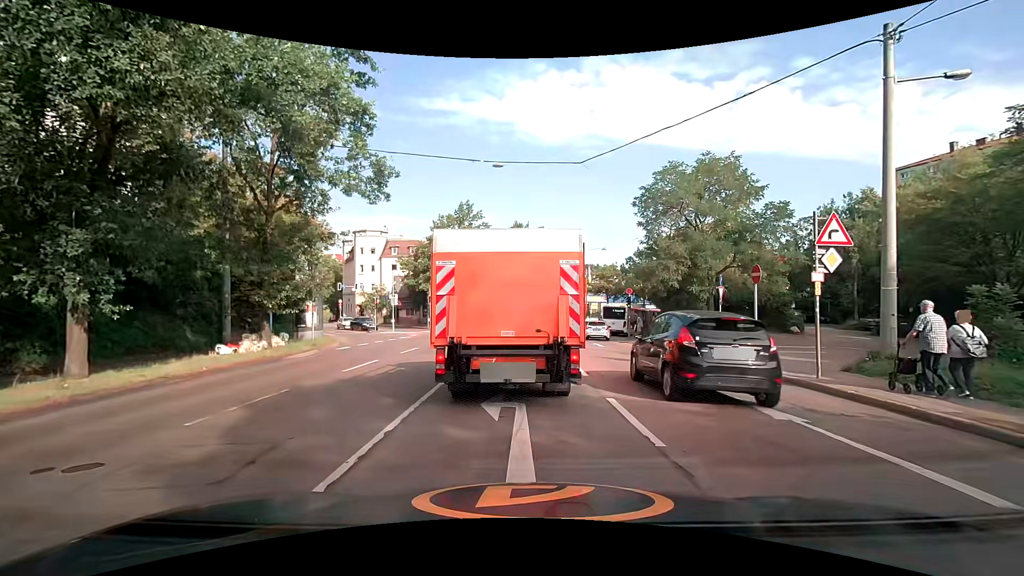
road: secondary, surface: asphalt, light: Day
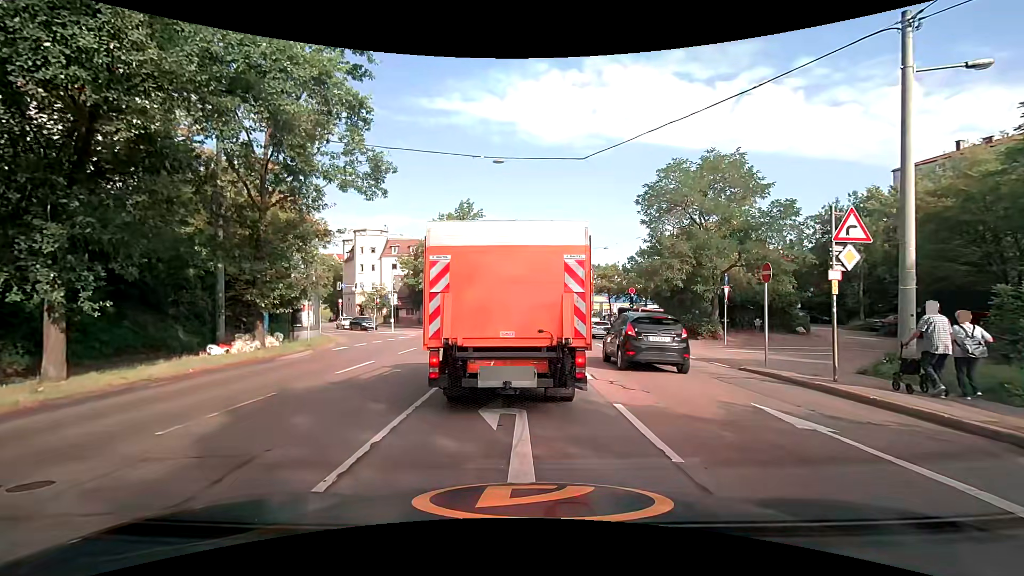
(0.0, +0.5) m; 0°
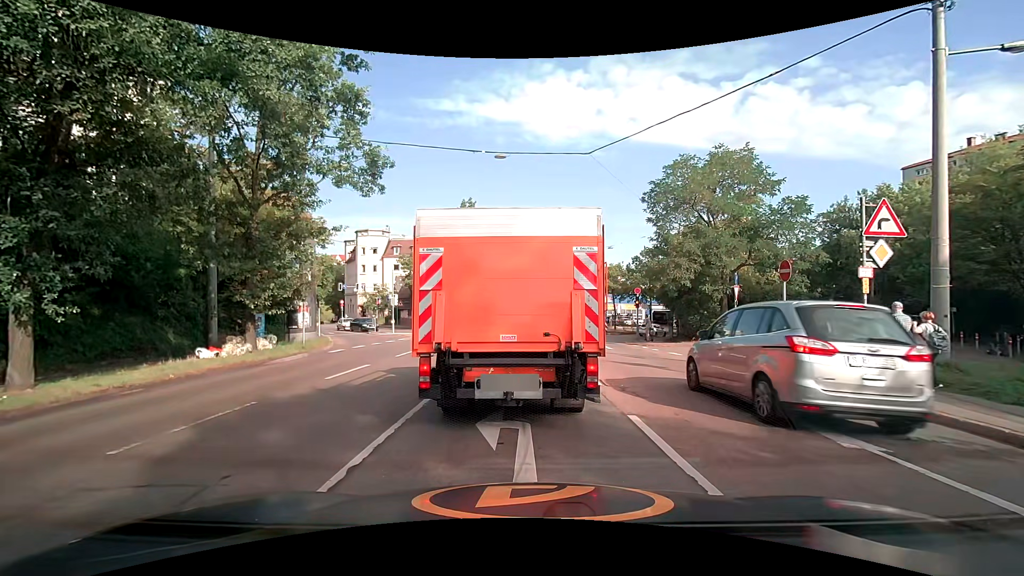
(0.0, +0.8) m; 0°
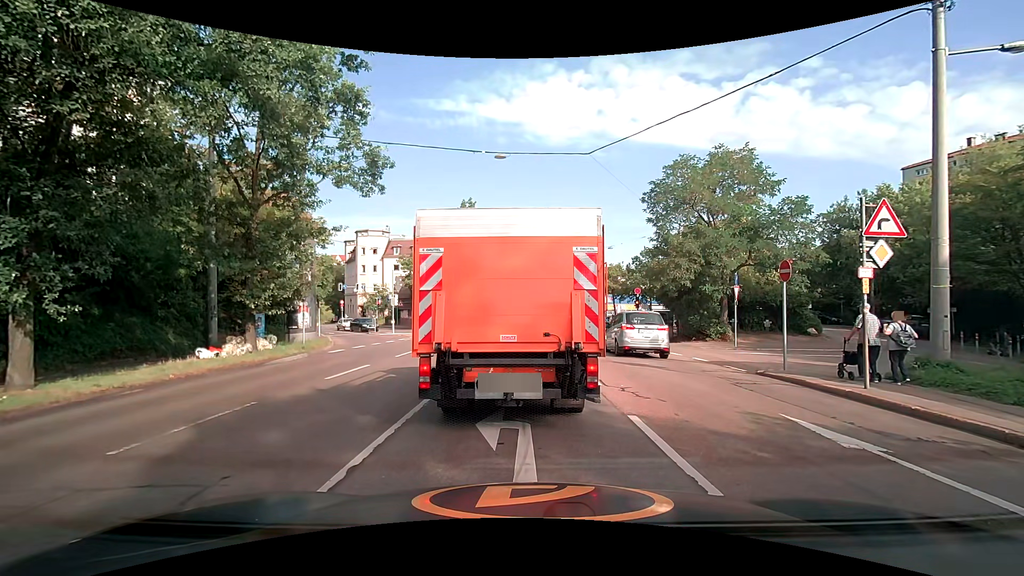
(0.0, 0.0) m; 0°
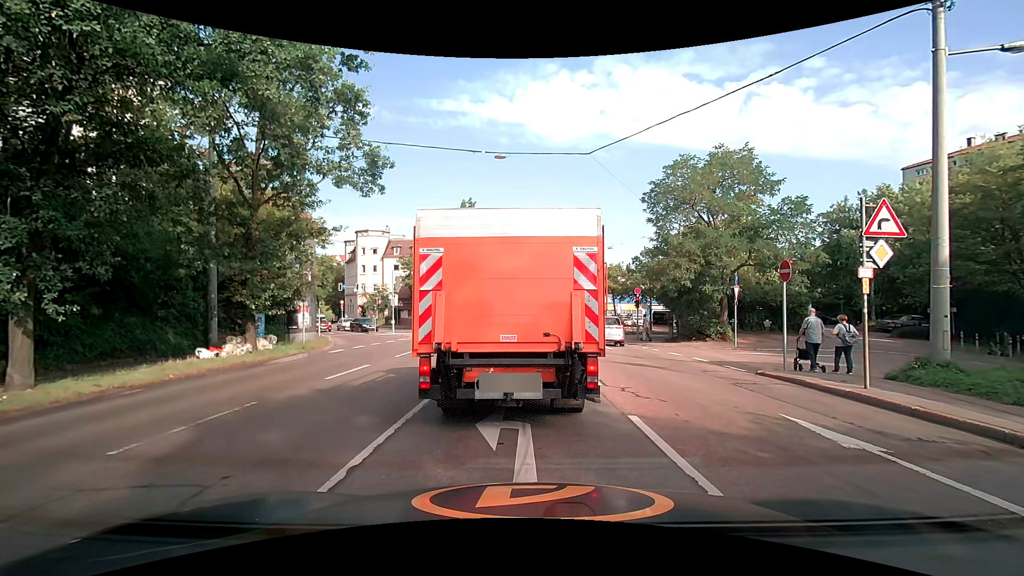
(0.0, 0.0) m; 0°
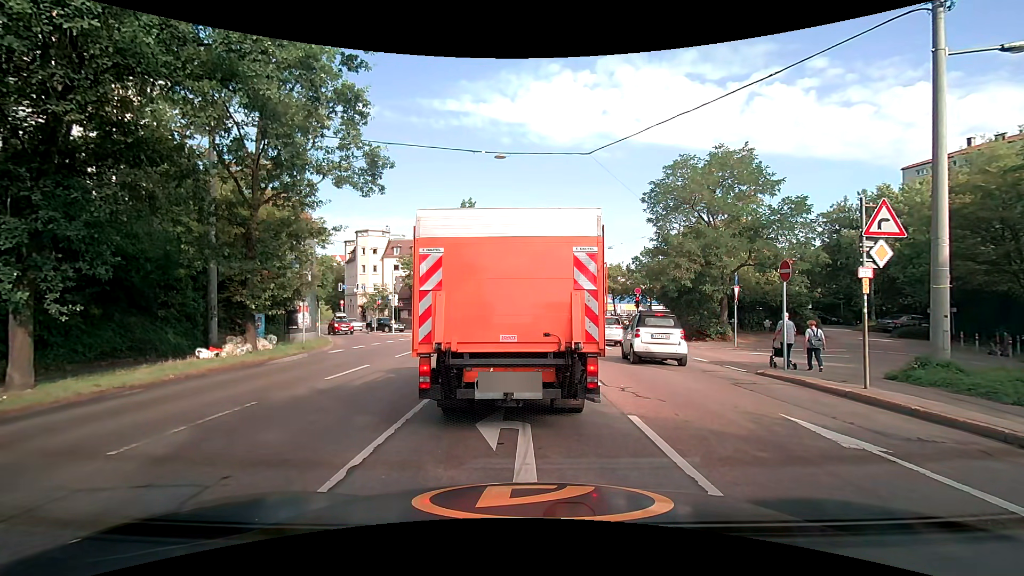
(0.0, 0.0) m; 0°
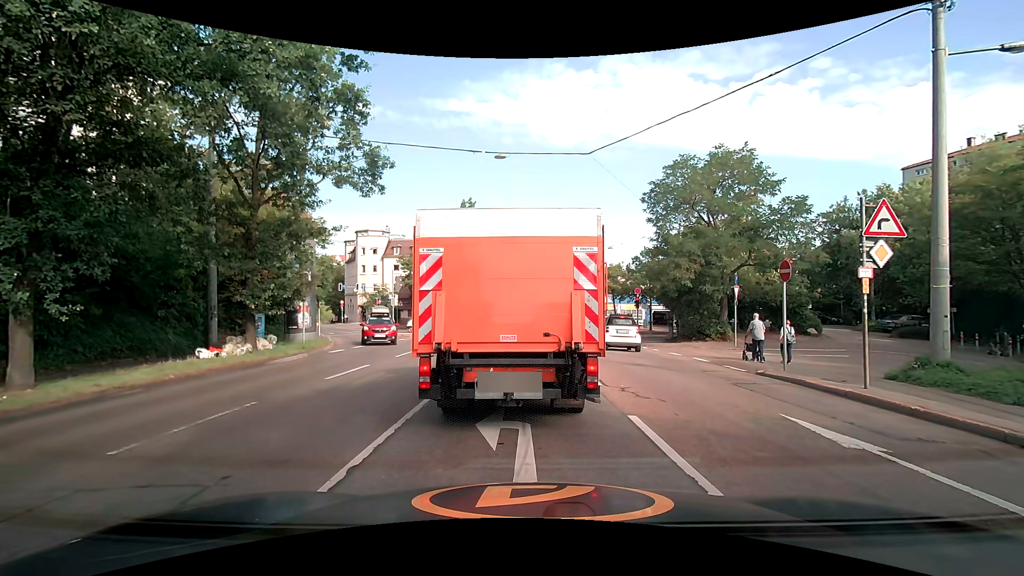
(0.0, 0.0) m; 0°
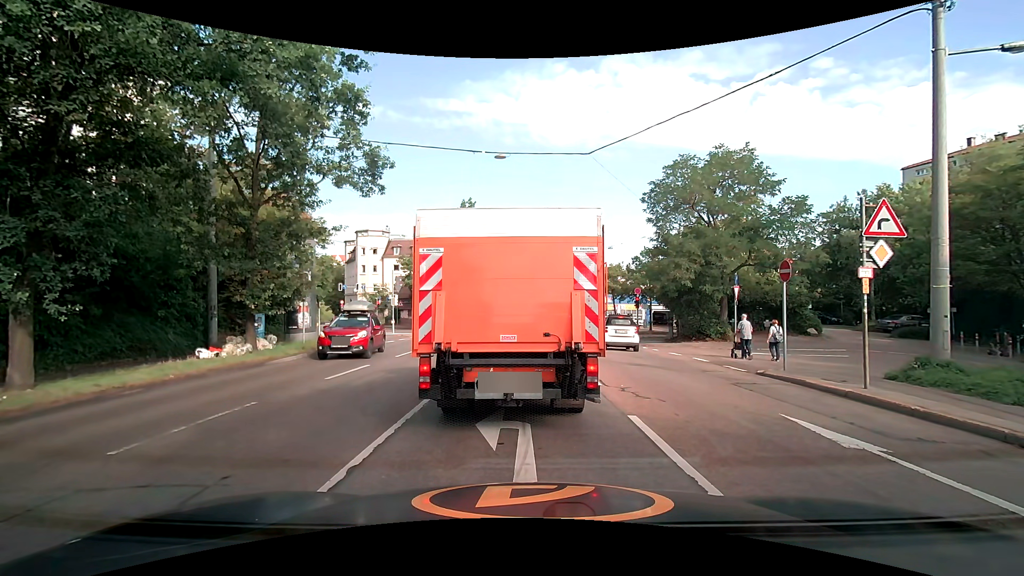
(0.0, 0.0) m; 0°
